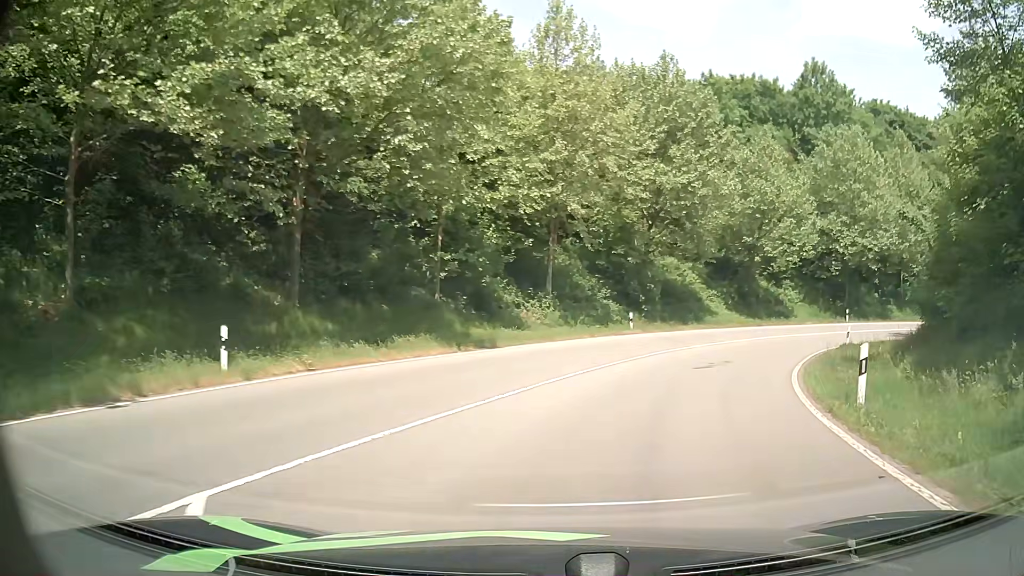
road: primary_link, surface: asphalt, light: Day
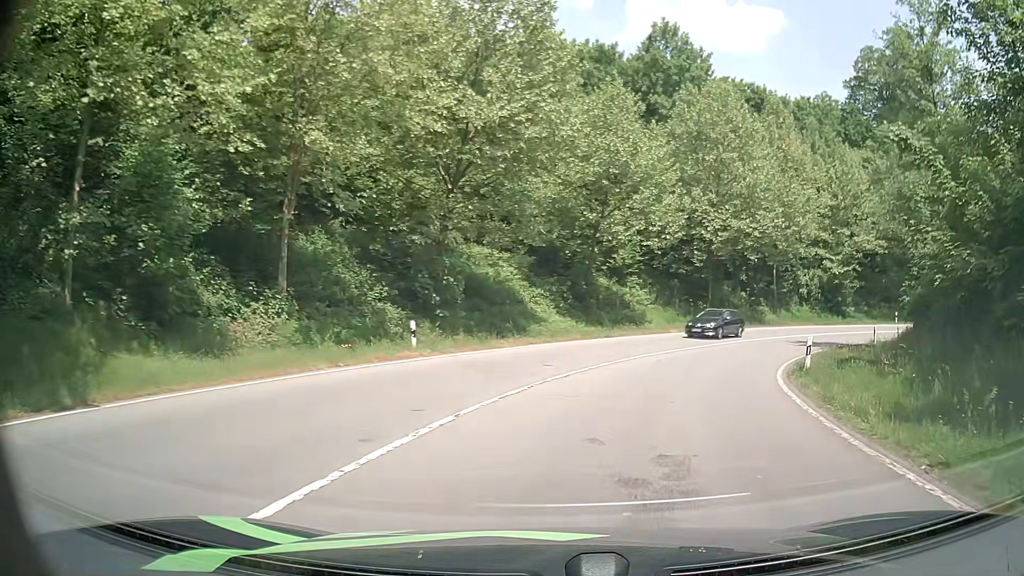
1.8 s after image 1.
(+1.8, +13.7) m; +16°
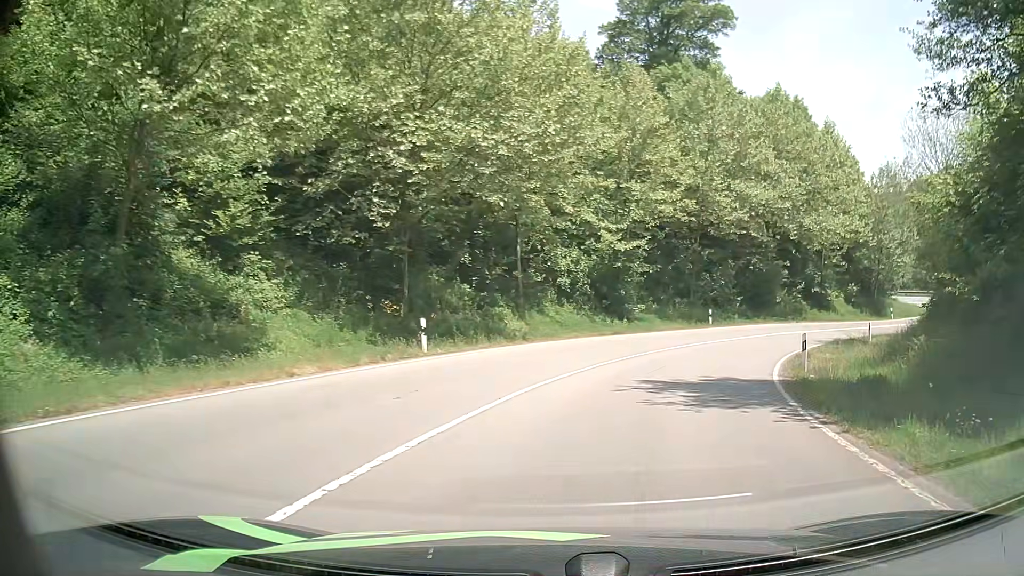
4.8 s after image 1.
(+5.1, +22.3) m; +25°
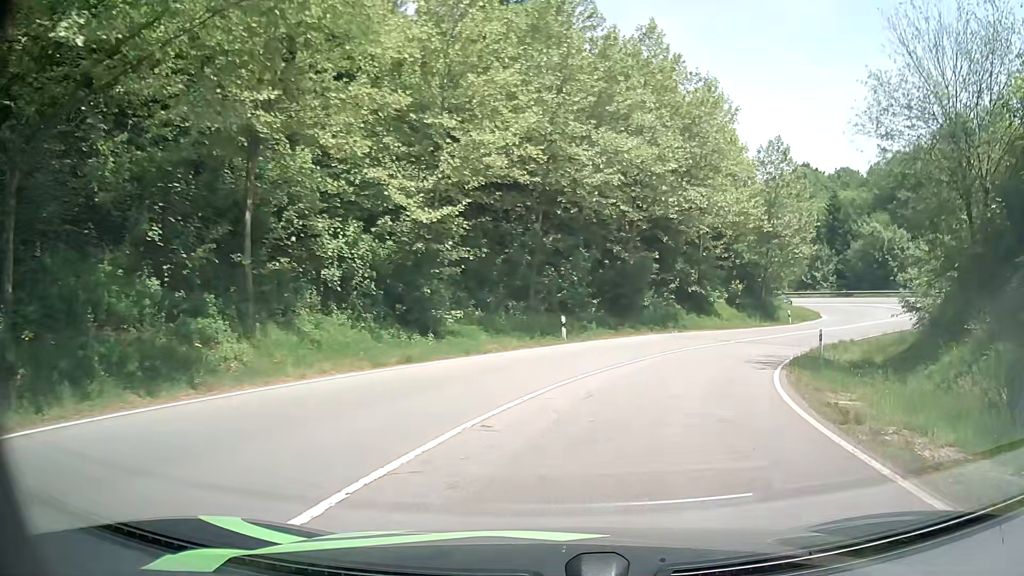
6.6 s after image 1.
(+1.8, +14.0) m; +15°
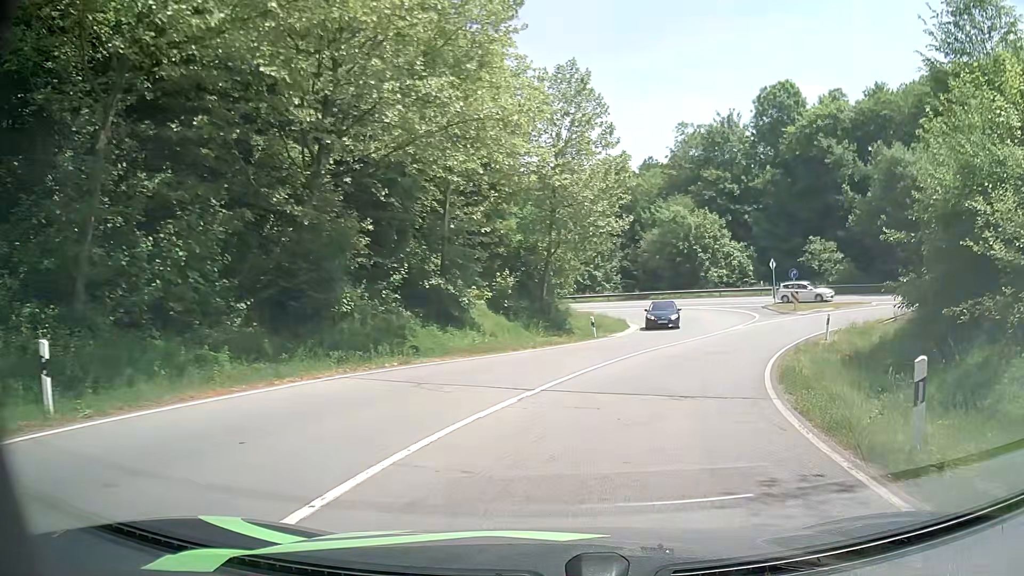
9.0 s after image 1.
(+3.7, +18.7) m; +21°
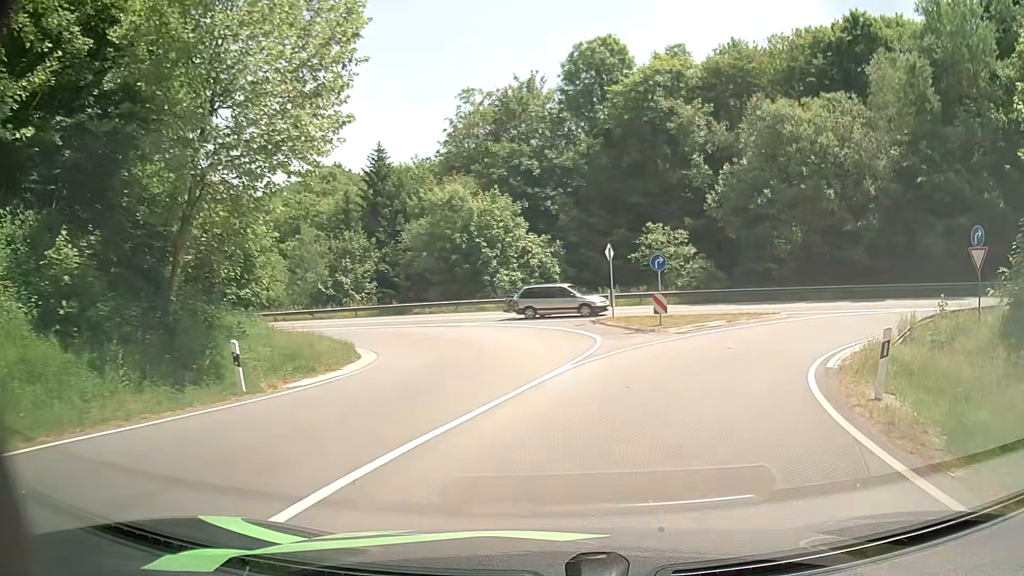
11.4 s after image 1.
(+3.4, +18.5) m; +19°
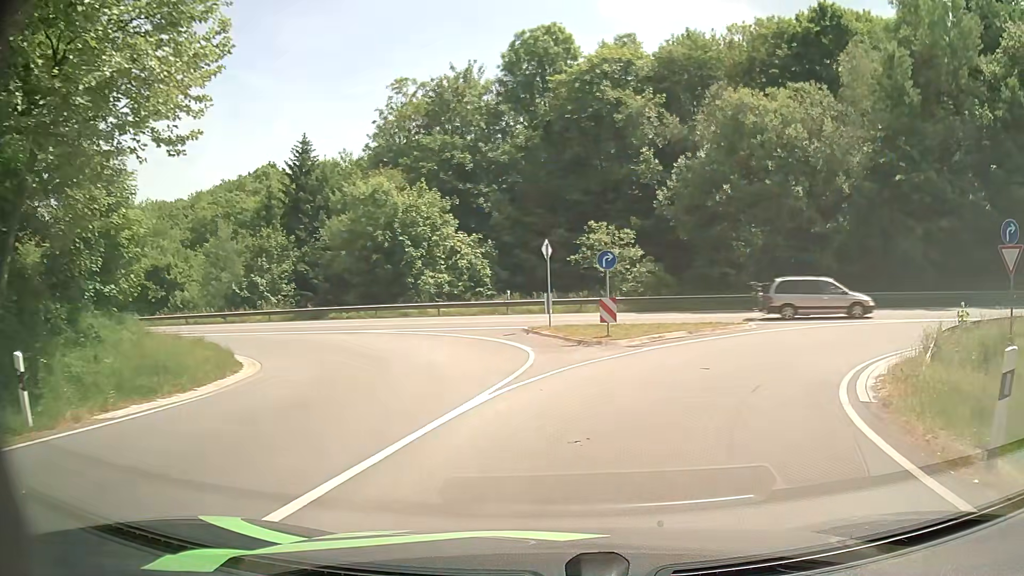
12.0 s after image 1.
(+0.3, +4.4) m; +8°
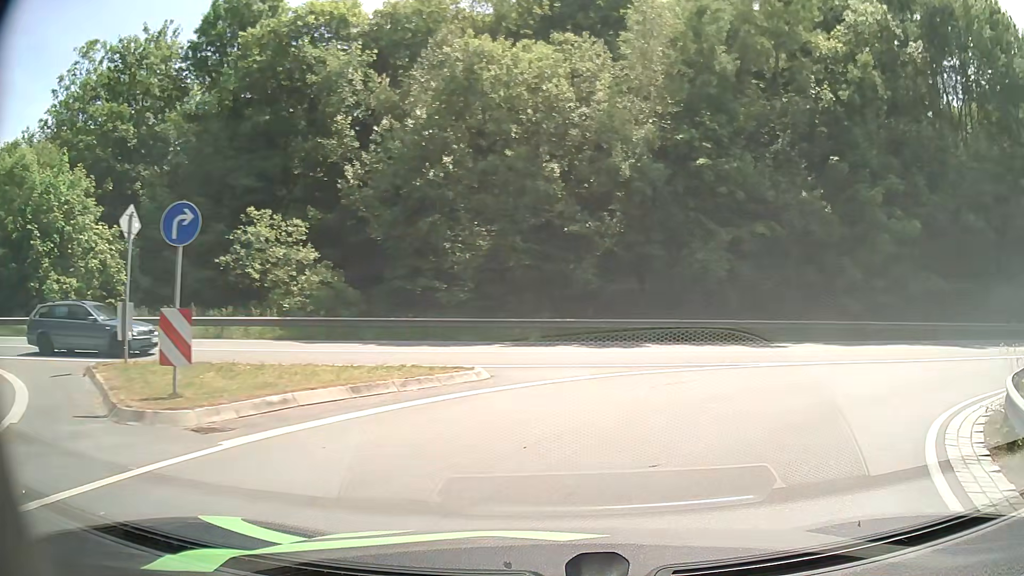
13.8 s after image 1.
(+1.9, +11.1) m; +25°
